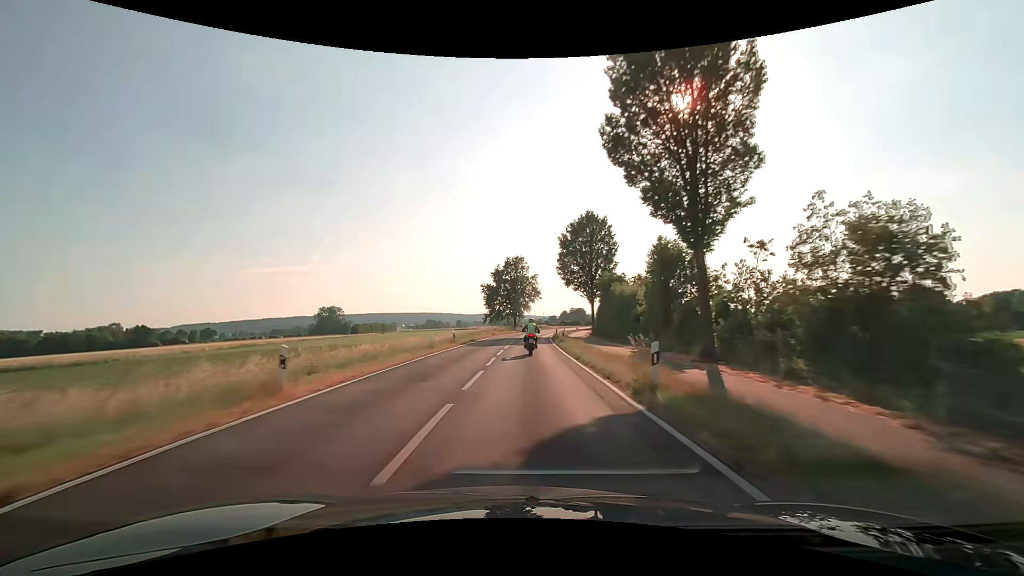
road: secondary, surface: asphalt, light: Day
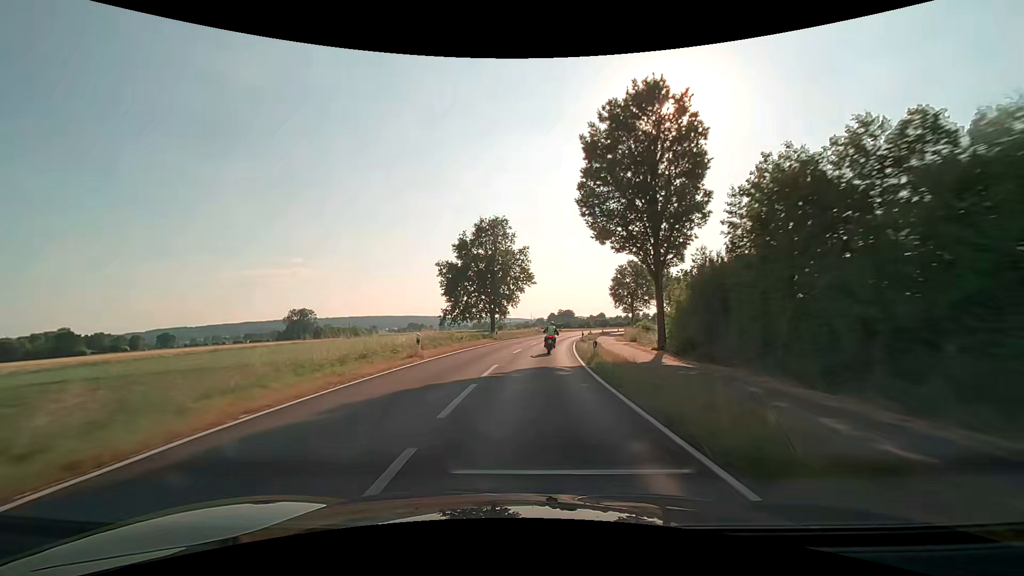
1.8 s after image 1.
(+0.3, +39.1) m; +1°
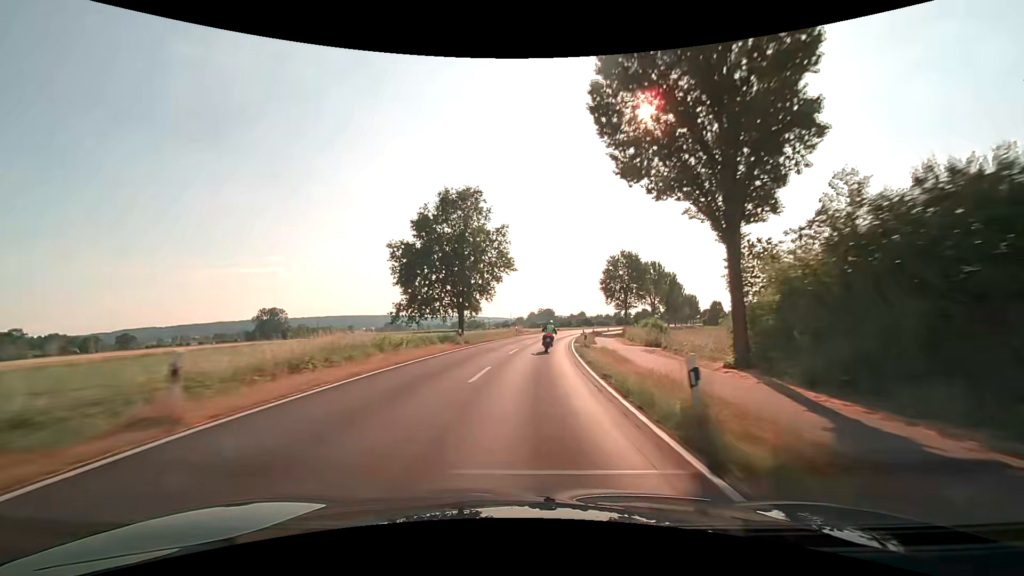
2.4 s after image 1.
(+0.3, +13.8) m; +2°
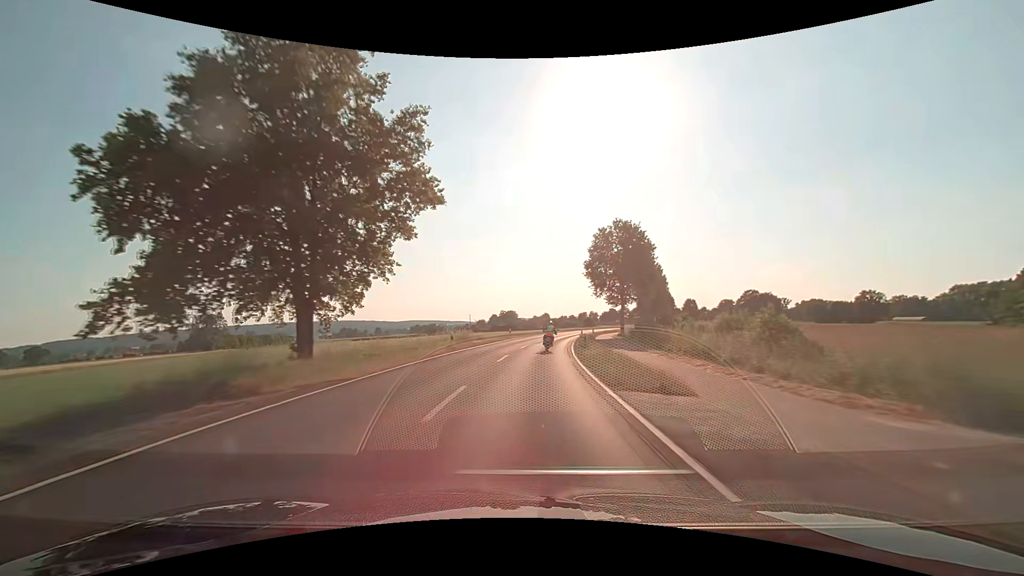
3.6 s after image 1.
(+1.1, +28.4) m; +4°
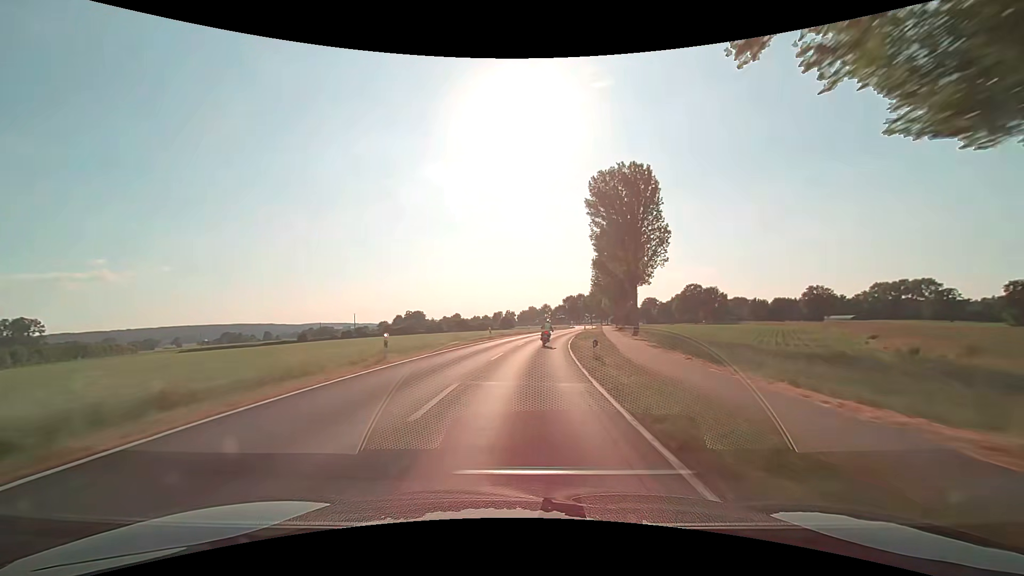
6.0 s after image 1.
(+4.9, +59.8) m; +10°
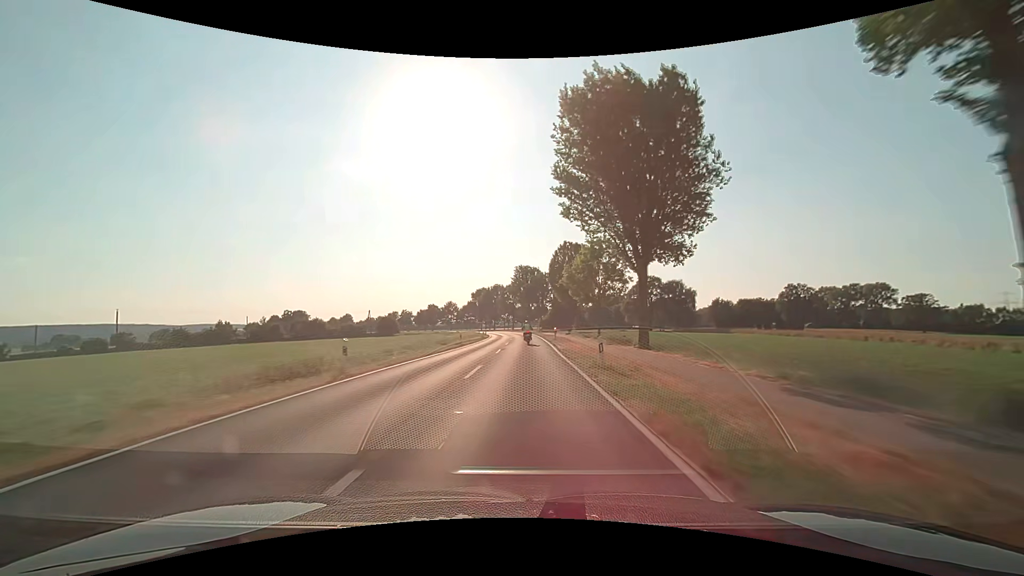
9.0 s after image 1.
(+7.9, +77.5) m; +10°
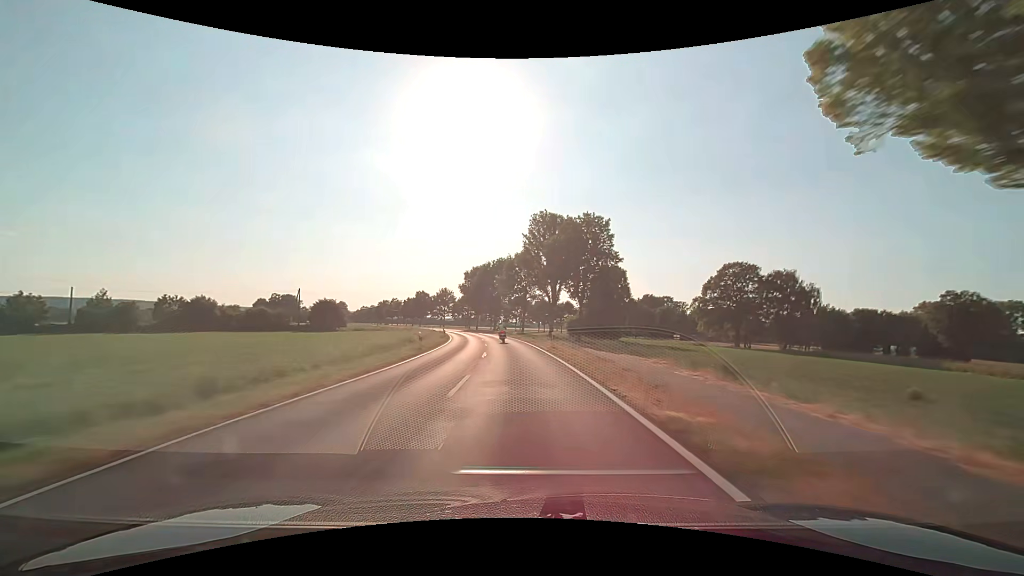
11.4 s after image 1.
(+0.1, +63.0) m; -1°
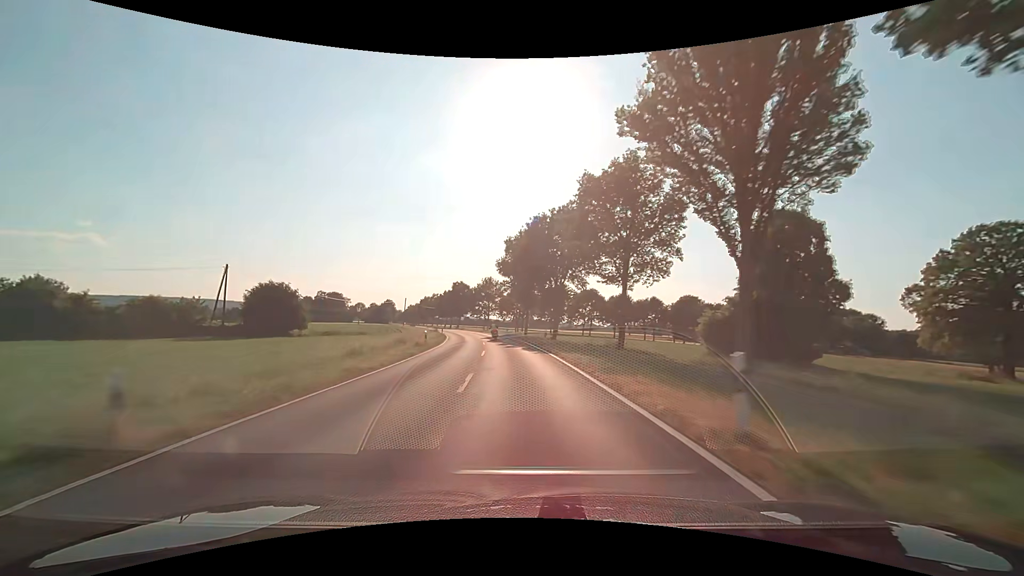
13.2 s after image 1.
(-2.6, +47.4) m; -7°
(0, +10) (-1, +20) (-1, +30) (-2, +40) (-4, +50) (-5, +60) (-7, +70) (-9, +79) (-11, +89) (-14, +99) m
